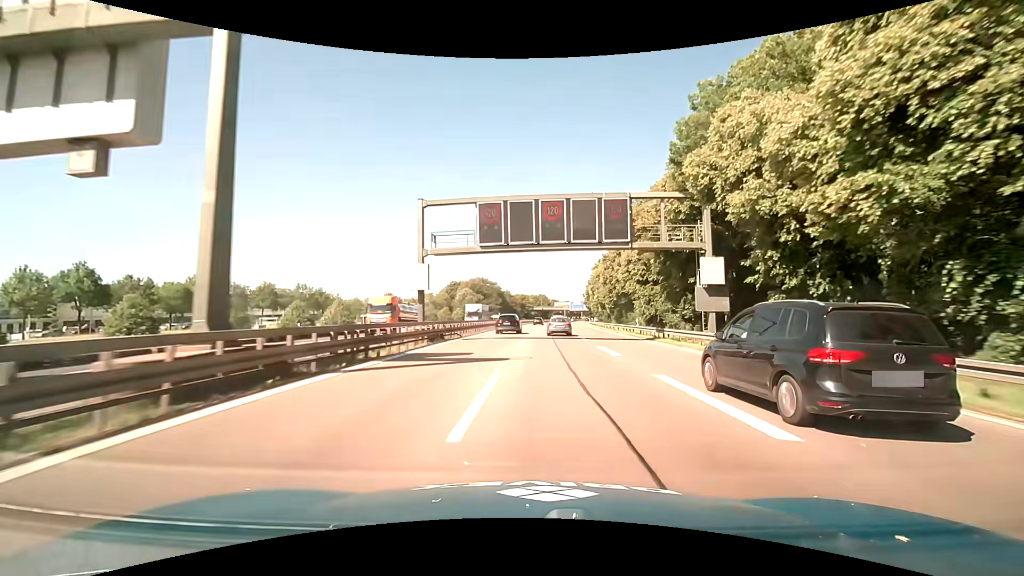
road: motorway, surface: asphalt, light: Day
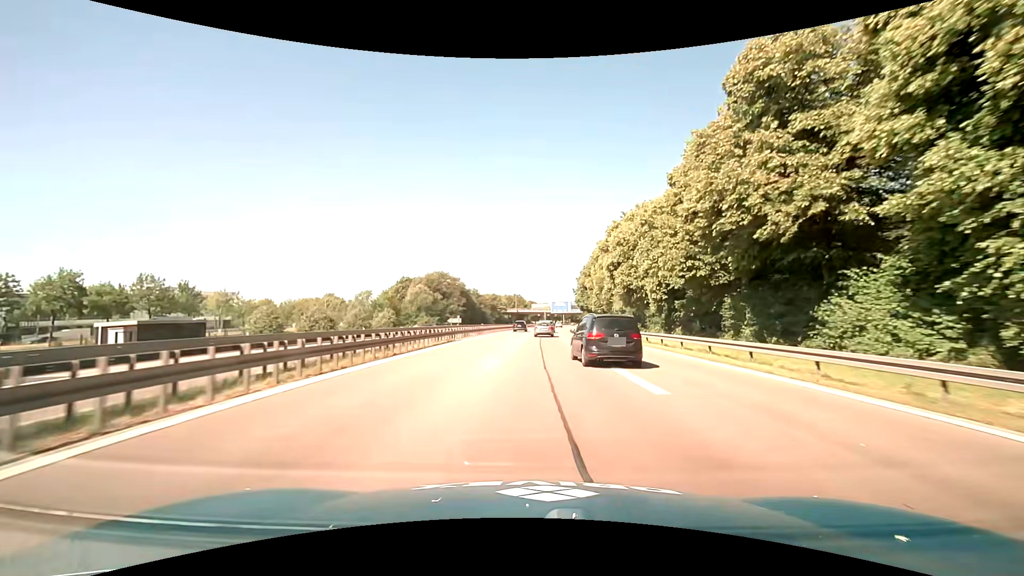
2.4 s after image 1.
(+1.2, +44.6) m; +3°
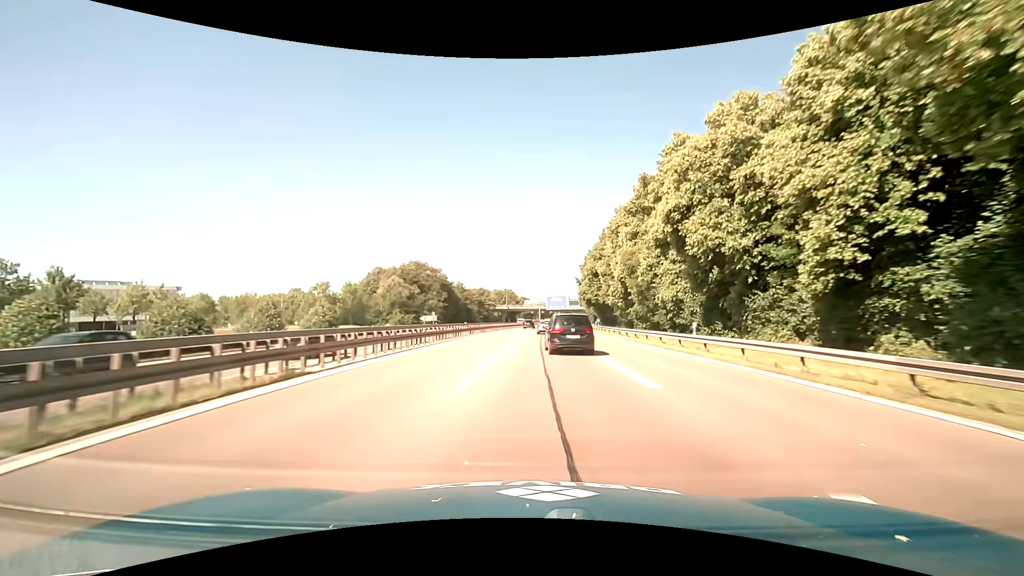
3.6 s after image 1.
(+0.1, +23.7) m; +1°
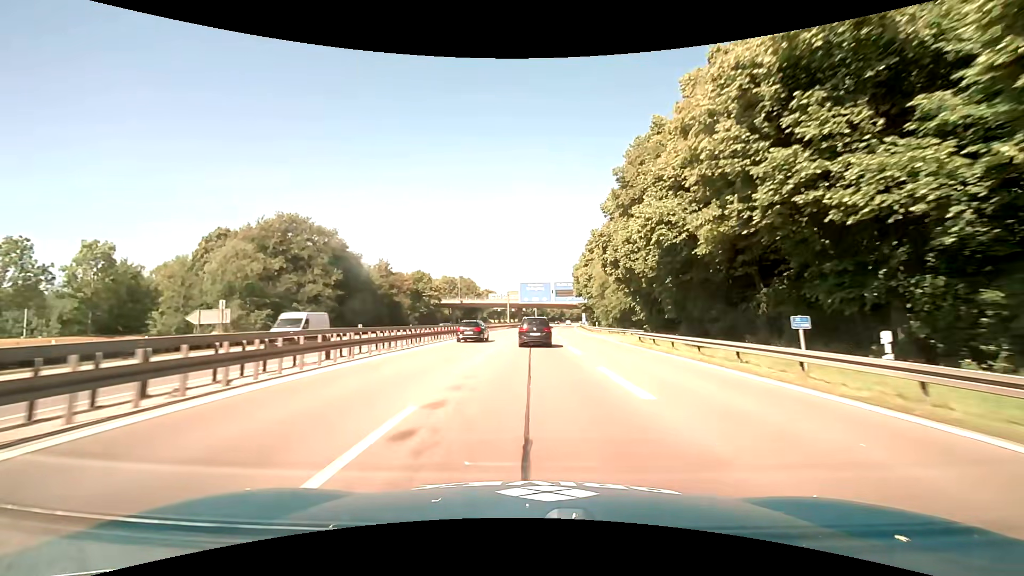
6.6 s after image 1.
(+1.8, +61.7) m; +4°
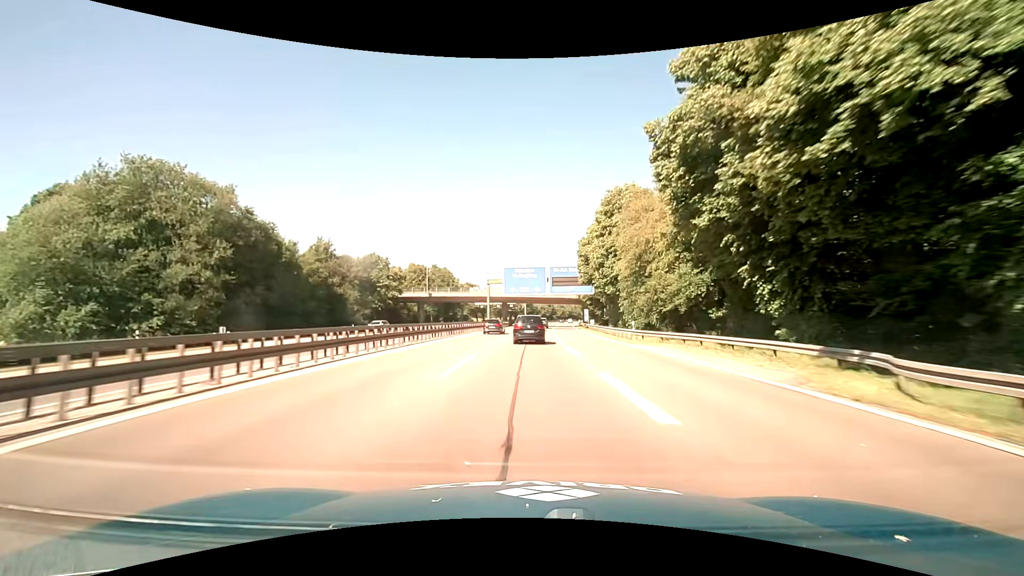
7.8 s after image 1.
(+0.2, +26.5) m; +1°
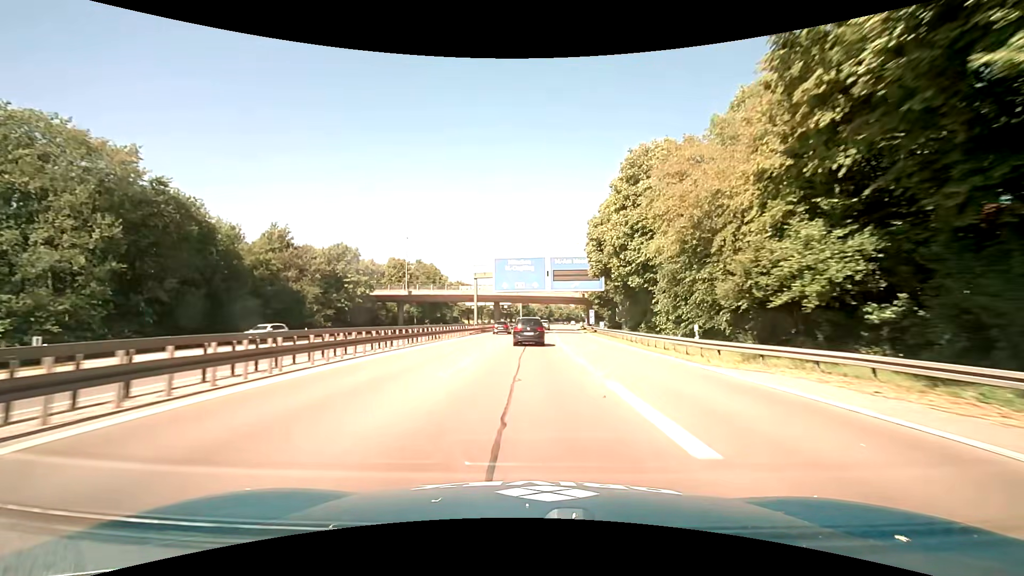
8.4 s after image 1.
(+0.1, +13.6) m; 0°
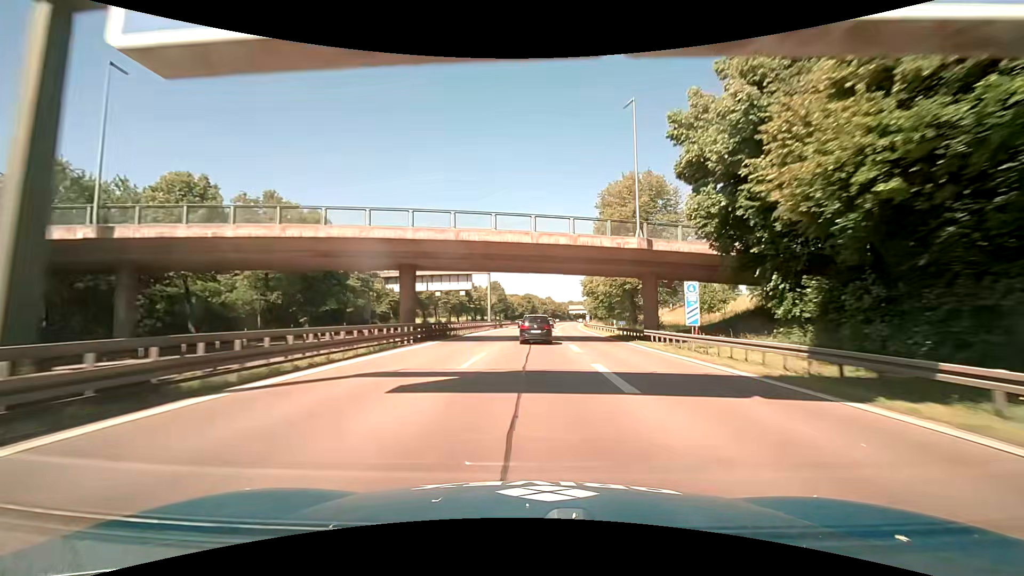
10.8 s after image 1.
(+1.0, +56.0) m; +2°
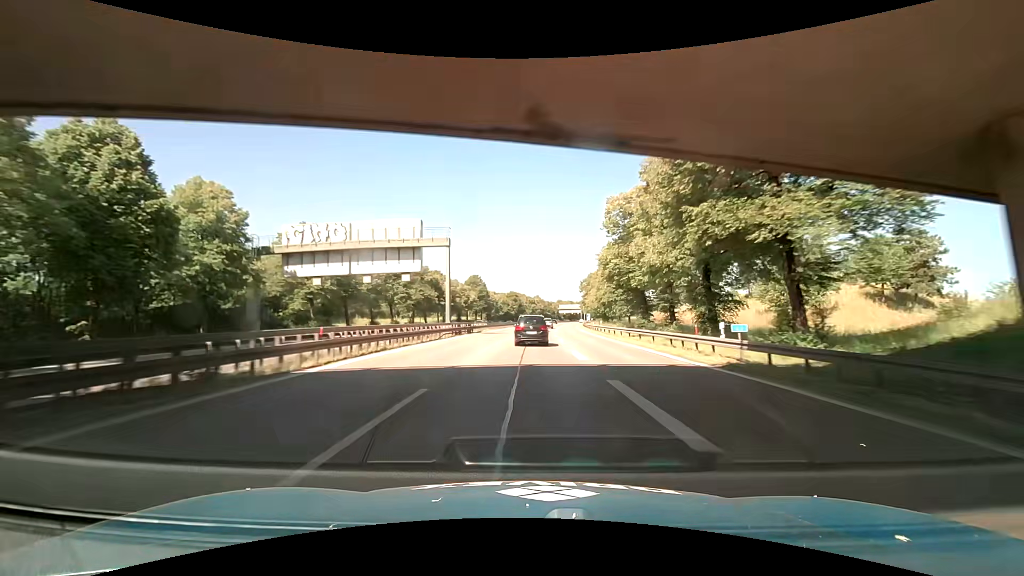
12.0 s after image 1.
(+0.4, +28.3) m; +2°
(0, +10) (0, +20) (0, +30) (+1, +40) (+1, +50) (+1, +60) (+2, +70) (+2, +80) (+3, +90) (+3, +100) m
